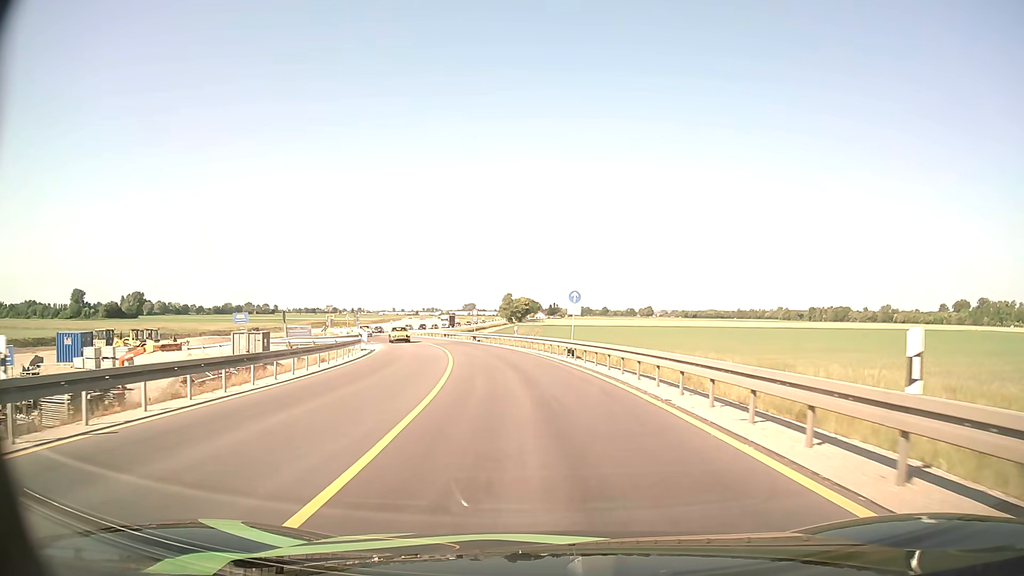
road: unclassified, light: Day
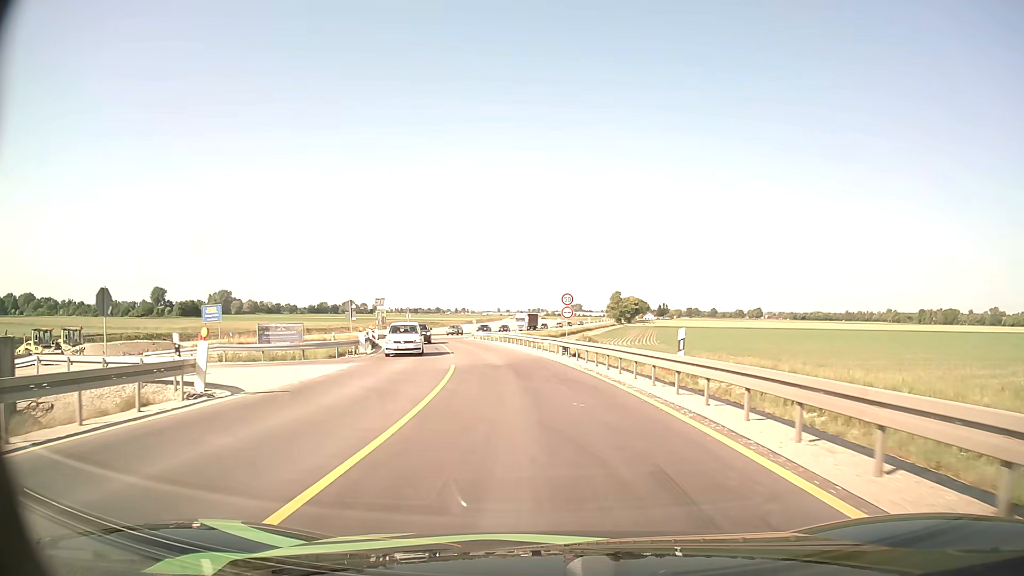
(-2.4, +31.1) m; -9°
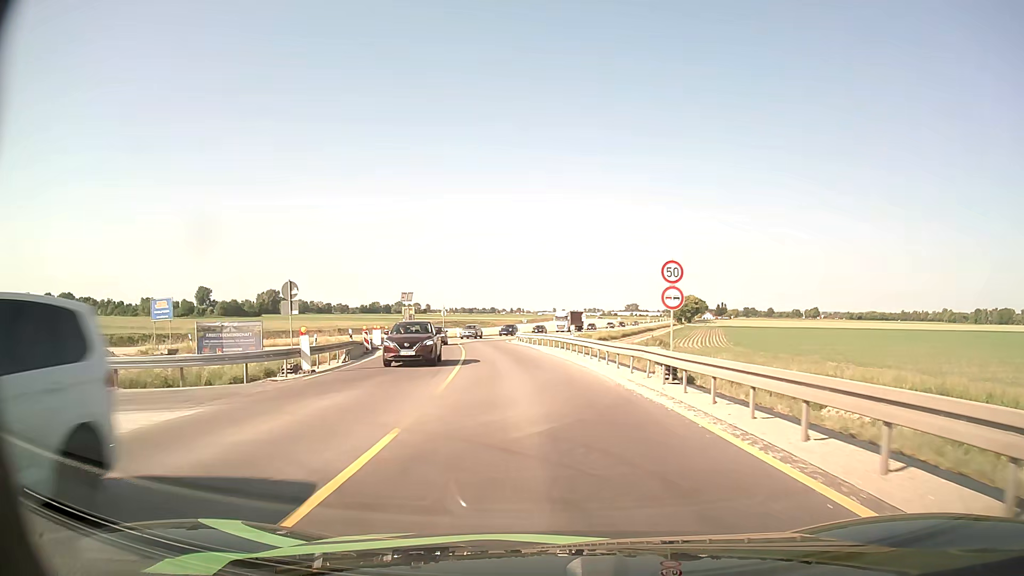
(-0.7, +15.8) m; -5°
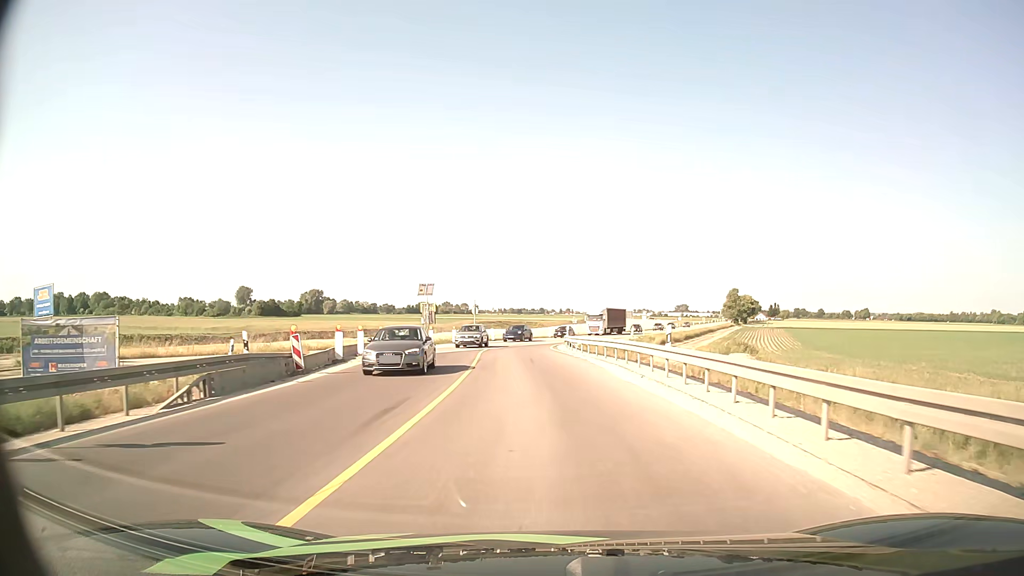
(-0.5, +16.0) m; -4°
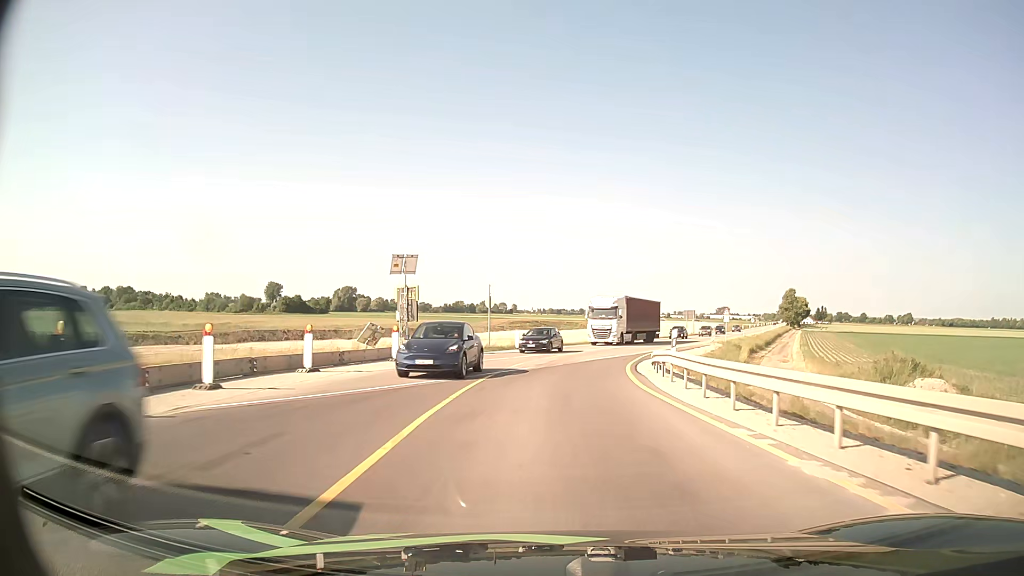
(-1.0, +24.2) m; -4°
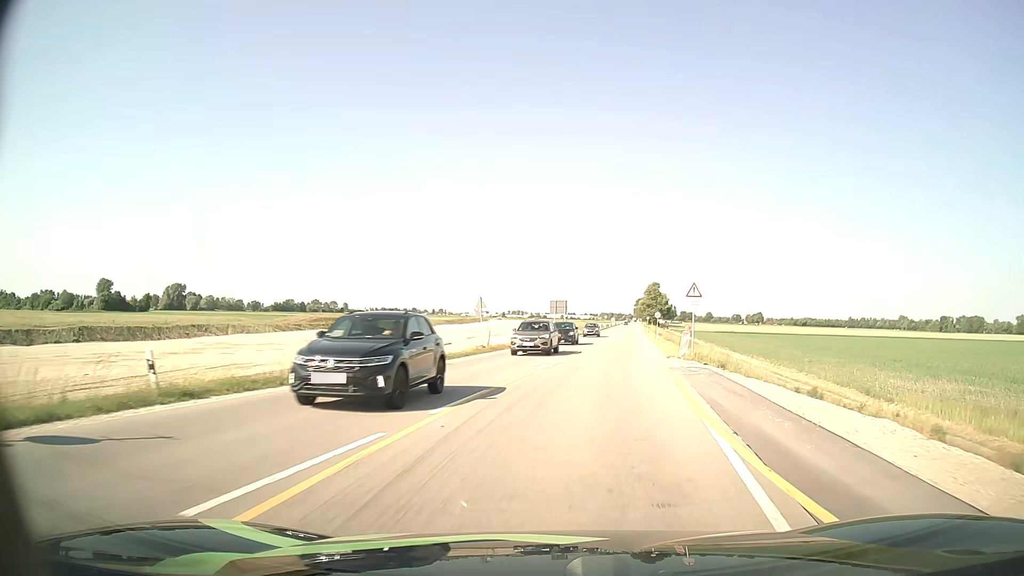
(+3.3, +38.0) m; +14°
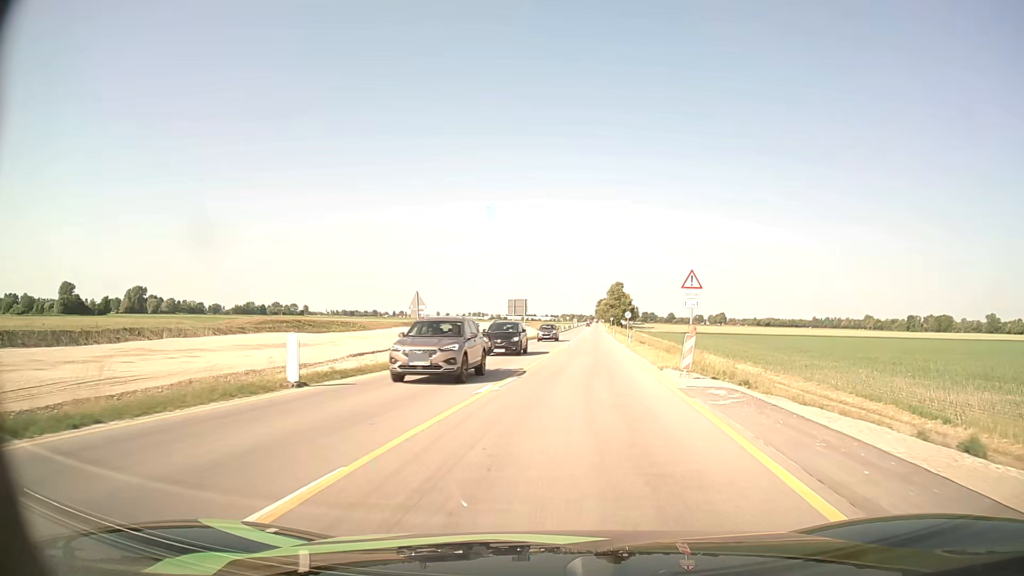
(+0.2, +7.7) m; +3°
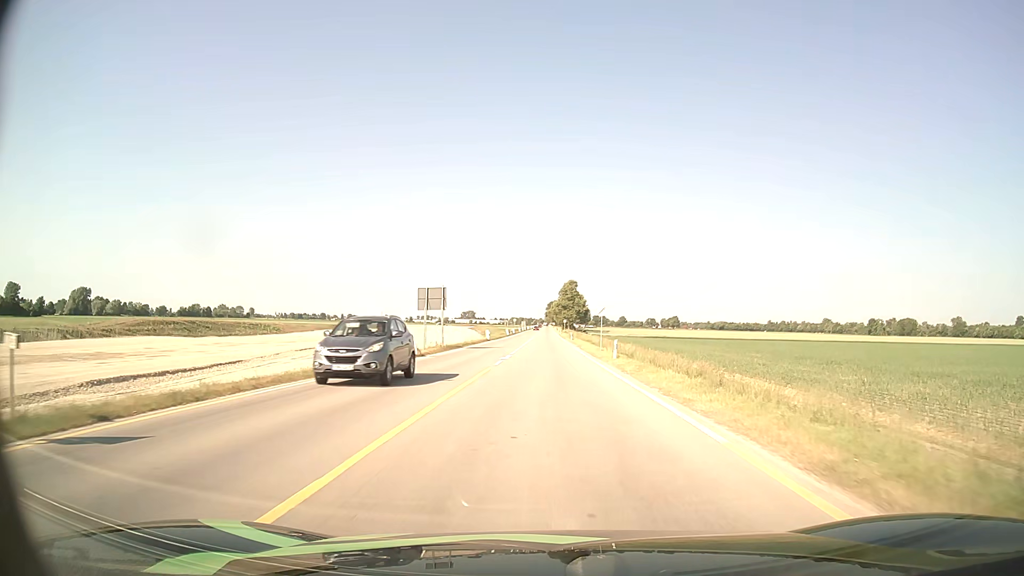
(+1.4, +24.6) m; +4°
(0, +10) (0, +20) (0, +30) (0, +40) (0, +50) (0, +60) (0, +70) (0, +80) (0, +90) (0, +100) m
